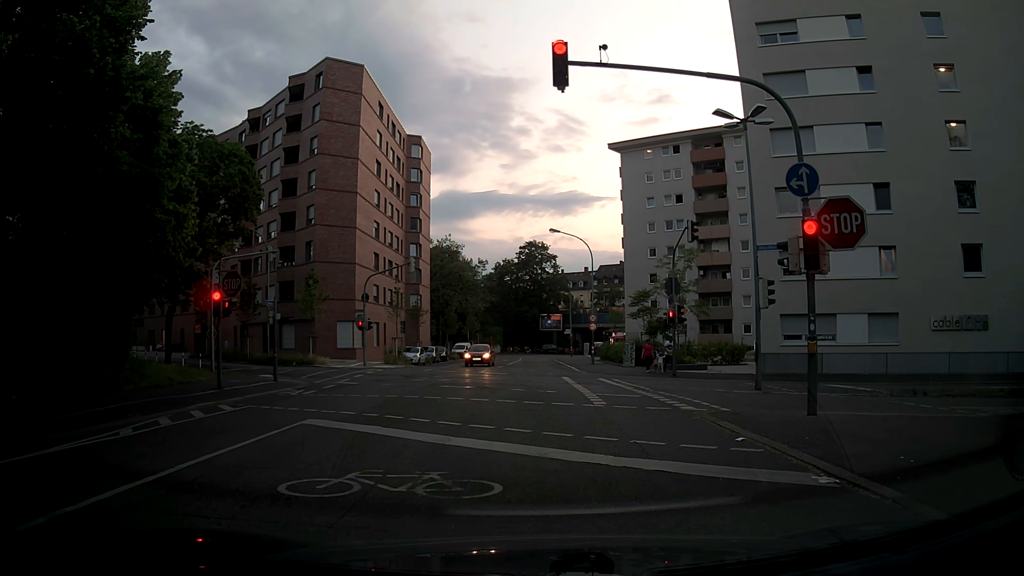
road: tertiary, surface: asphalt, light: Sunrise
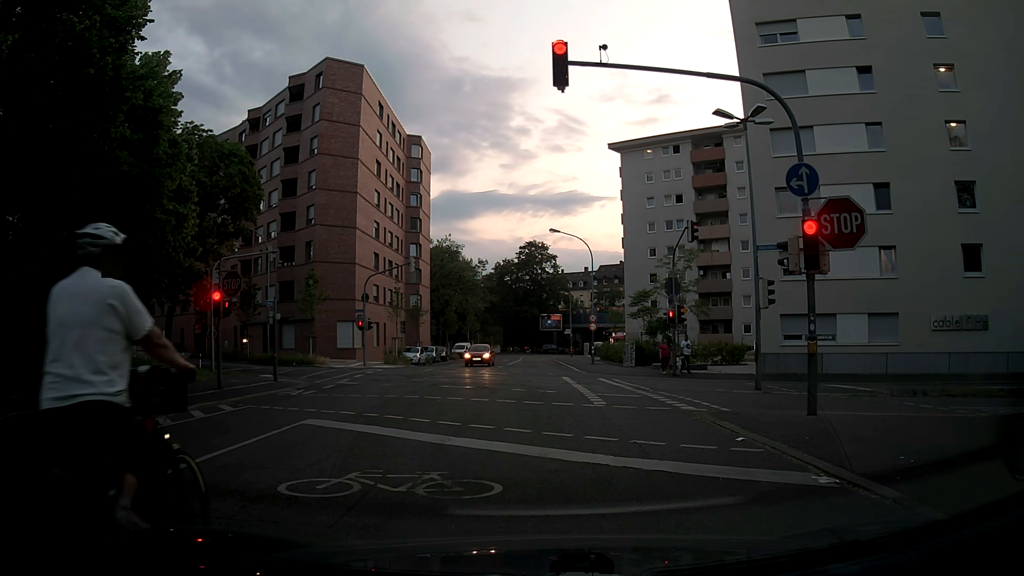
(0.0, 0.0) m; 0°
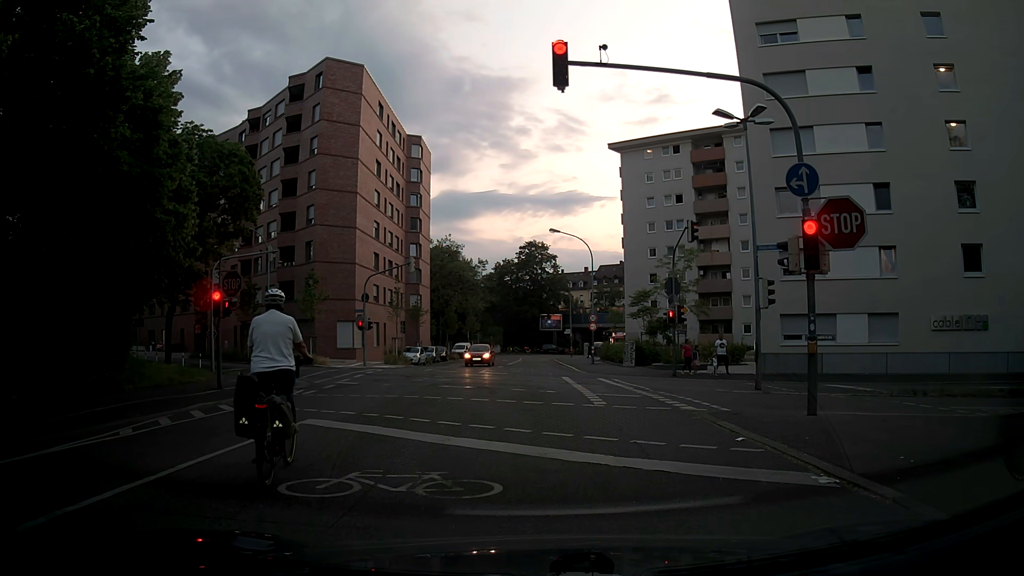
(0.0, 0.0) m; 0°
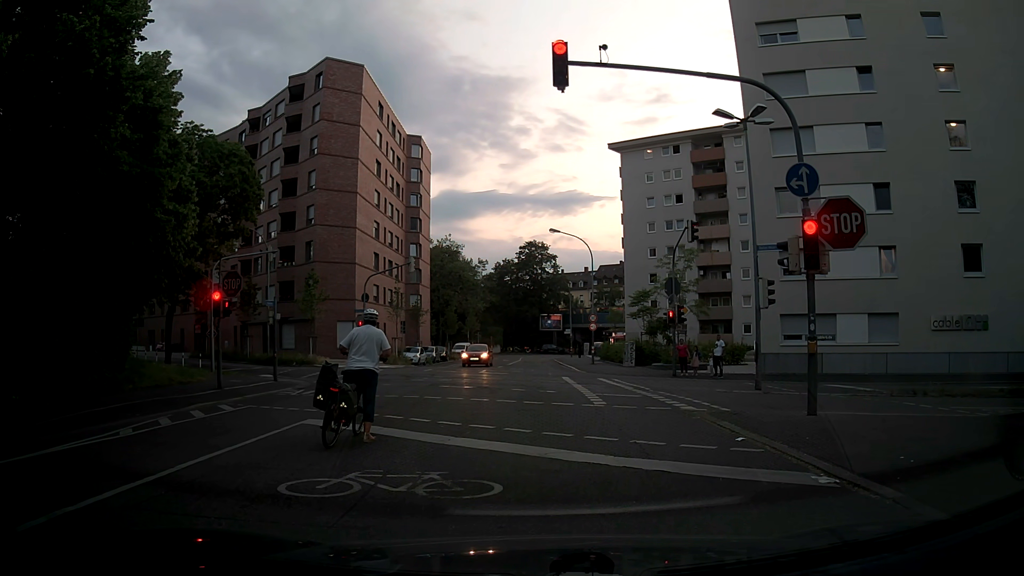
(0.0, 0.0) m; 0°
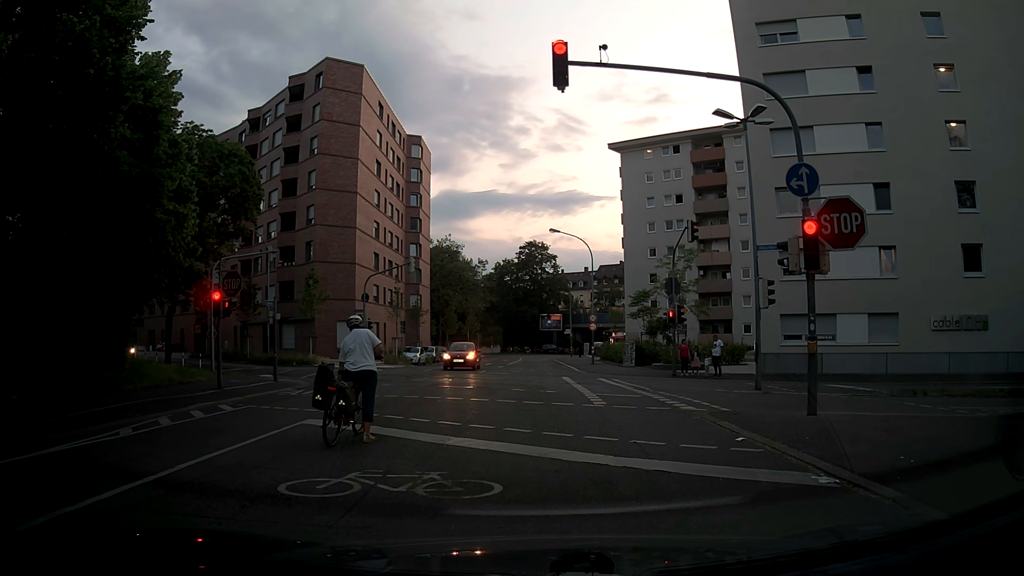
(0.0, 0.0) m; 0°
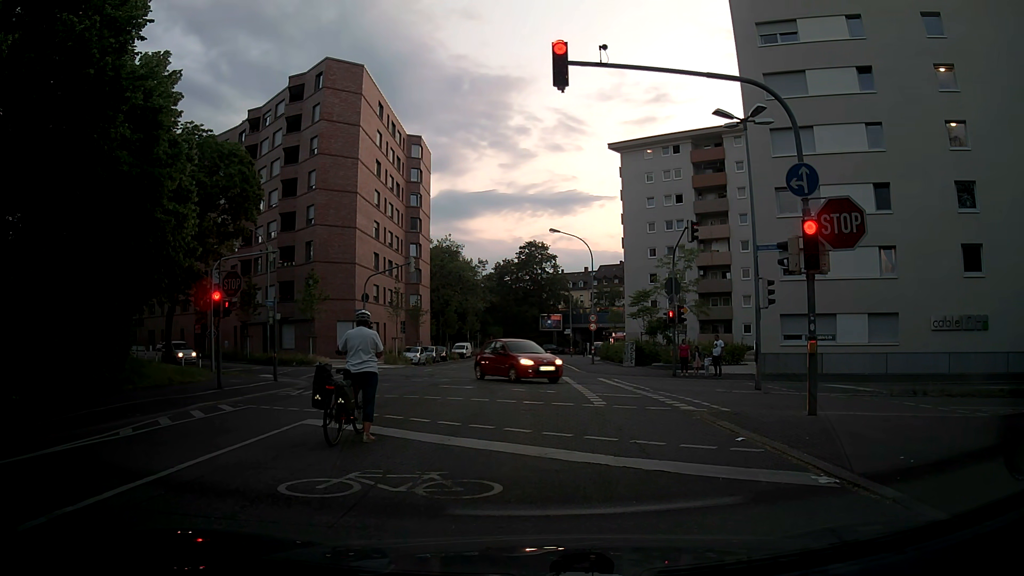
(0.0, 0.0) m; 0°
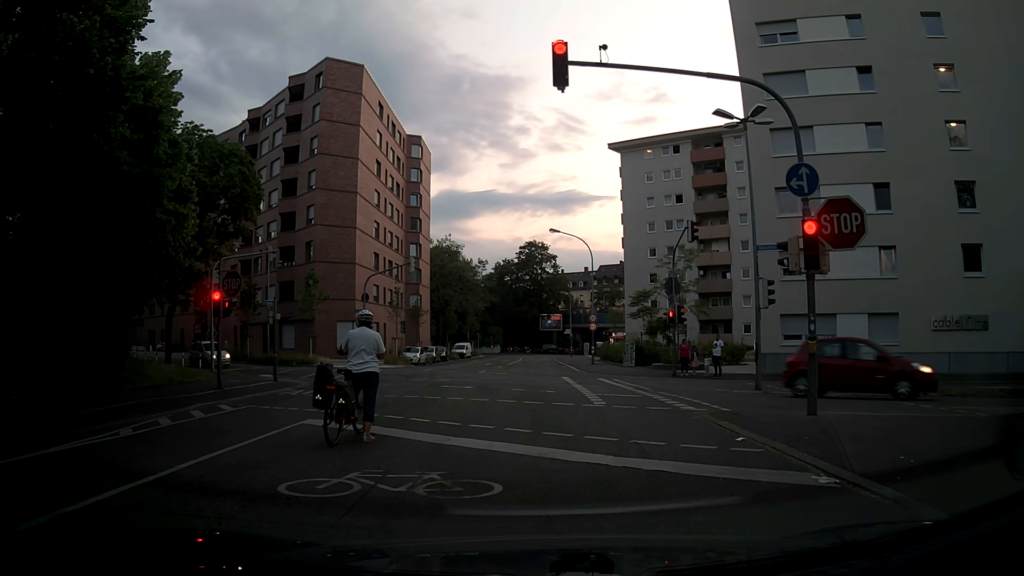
(0.0, 0.0) m; 0°
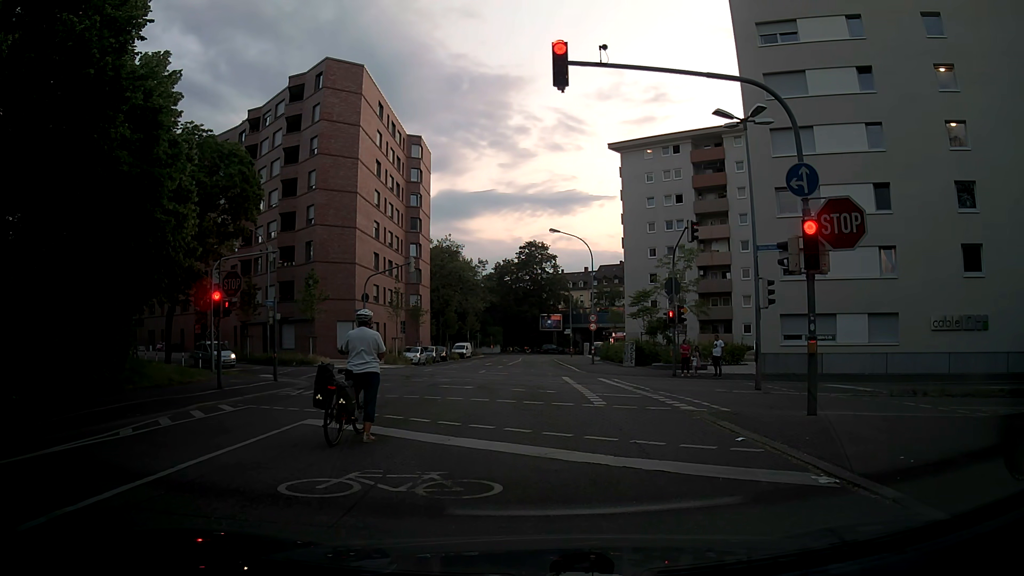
(0.0, 0.0) m; 0°
